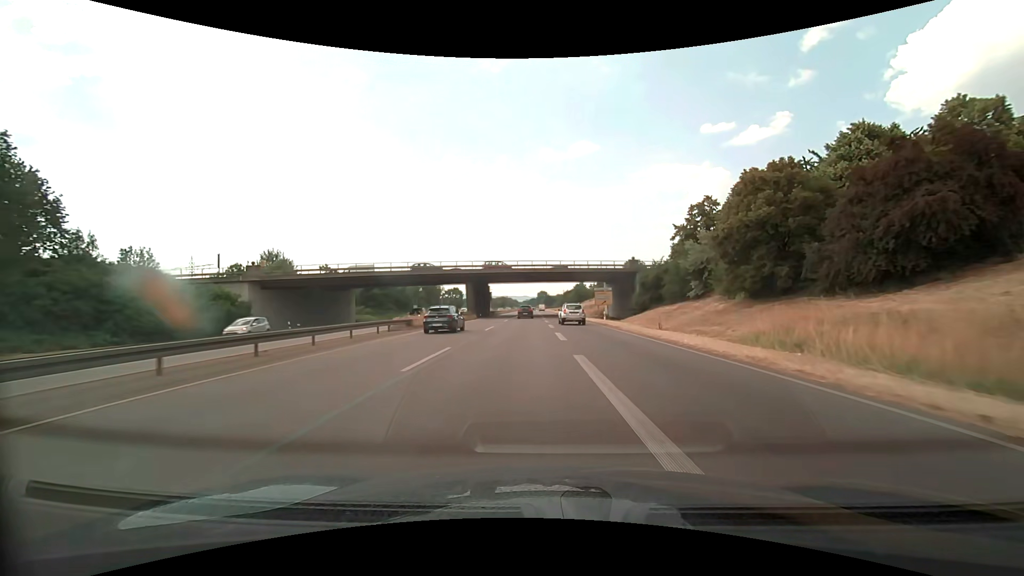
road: trunk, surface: asphalt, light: Day
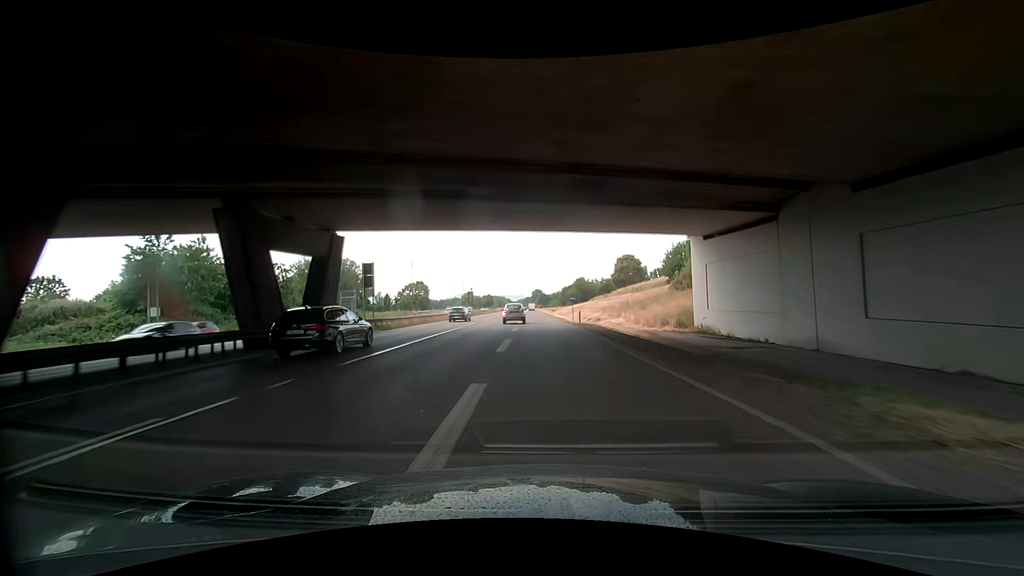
(+0.9, +65.4) m; +1°
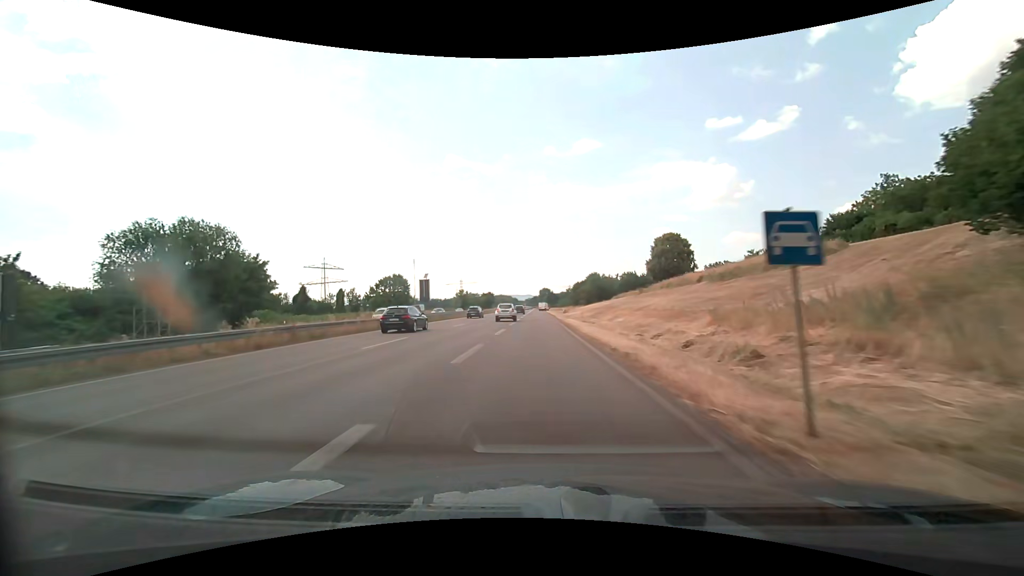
(-0.2, +38.8) m; -2°
(0, +10) (0, +20) (0, +30) (0, +40) (0, +50) (0, +60) (0, +70) (0, +80) (0, +90) (-1, +100) m
